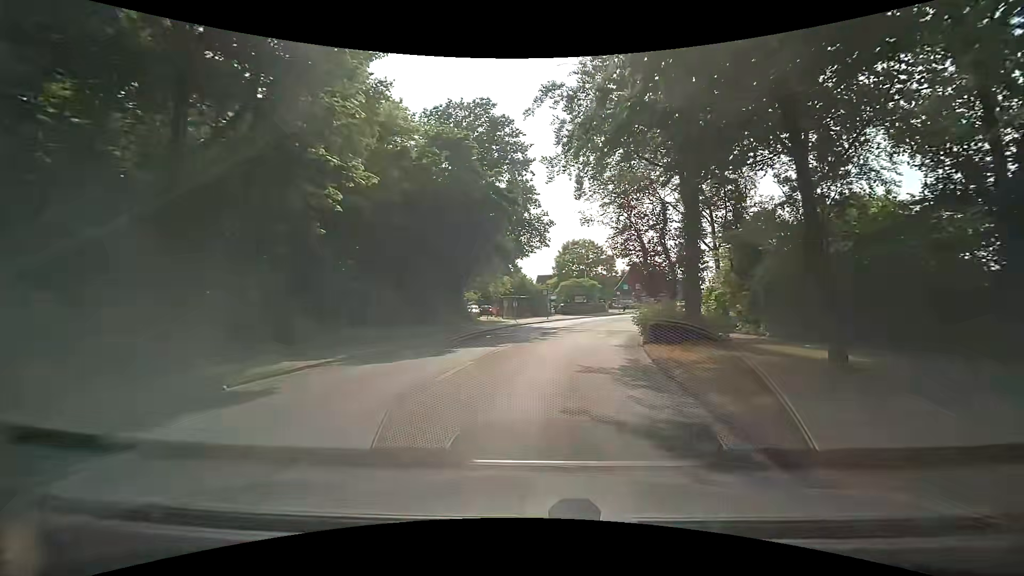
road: tertiary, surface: asphalt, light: Day
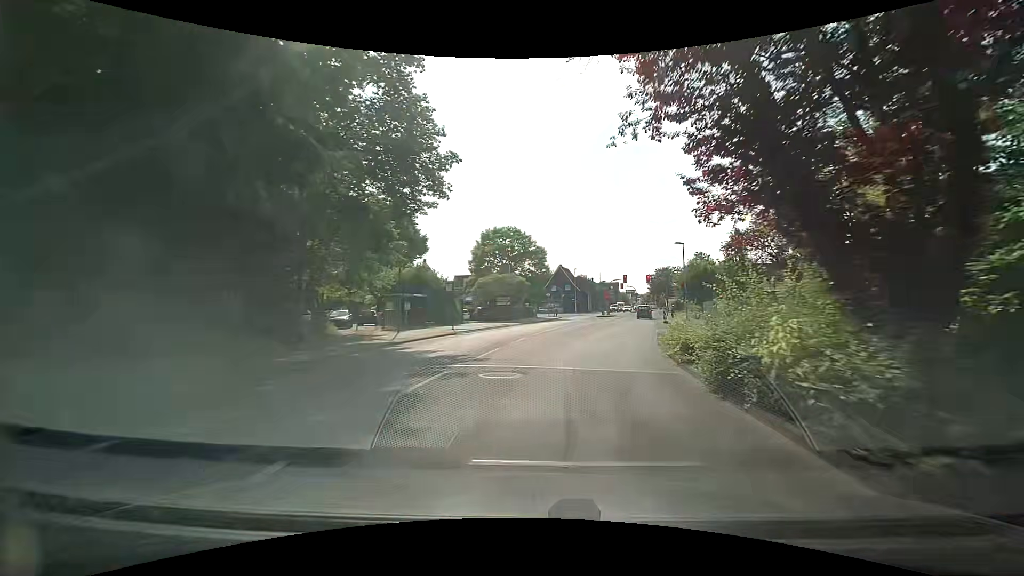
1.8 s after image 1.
(+1.3, +19.6) m; +7°
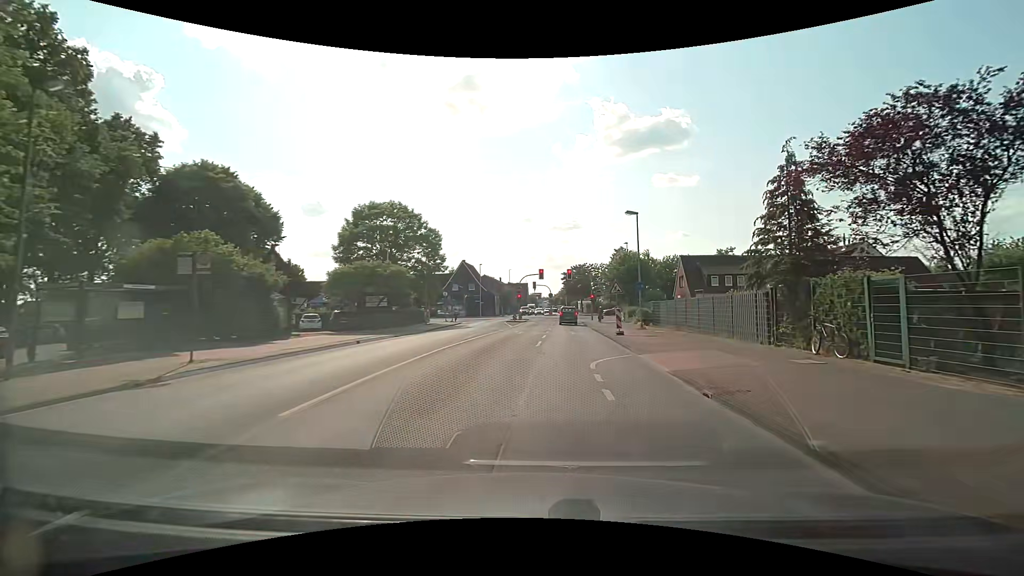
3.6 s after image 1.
(+2.0, +18.3) m; +12°
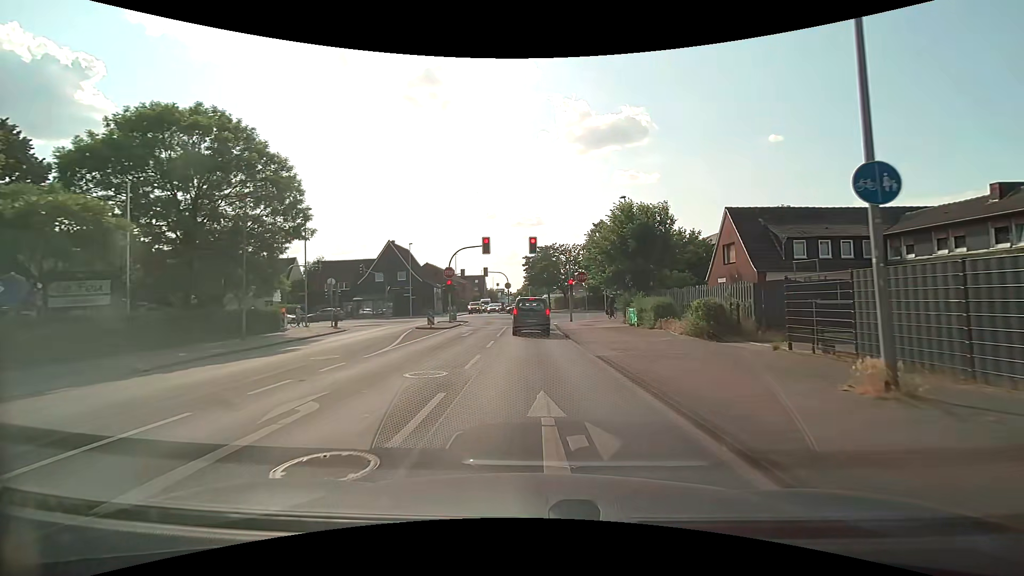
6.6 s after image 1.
(+1.5, +25.9) m; +4°
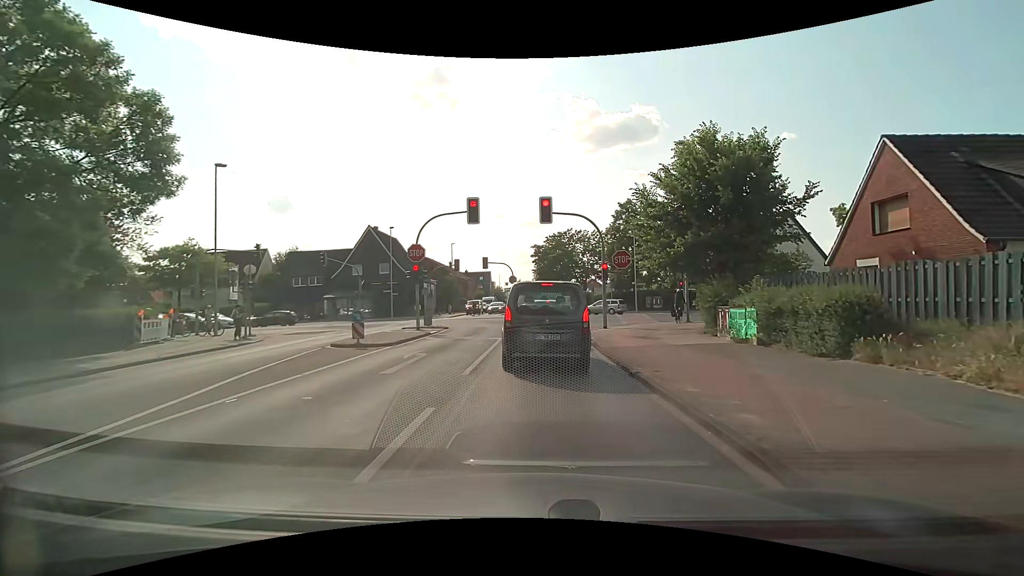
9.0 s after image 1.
(-0.2, +13.3) m; -1°
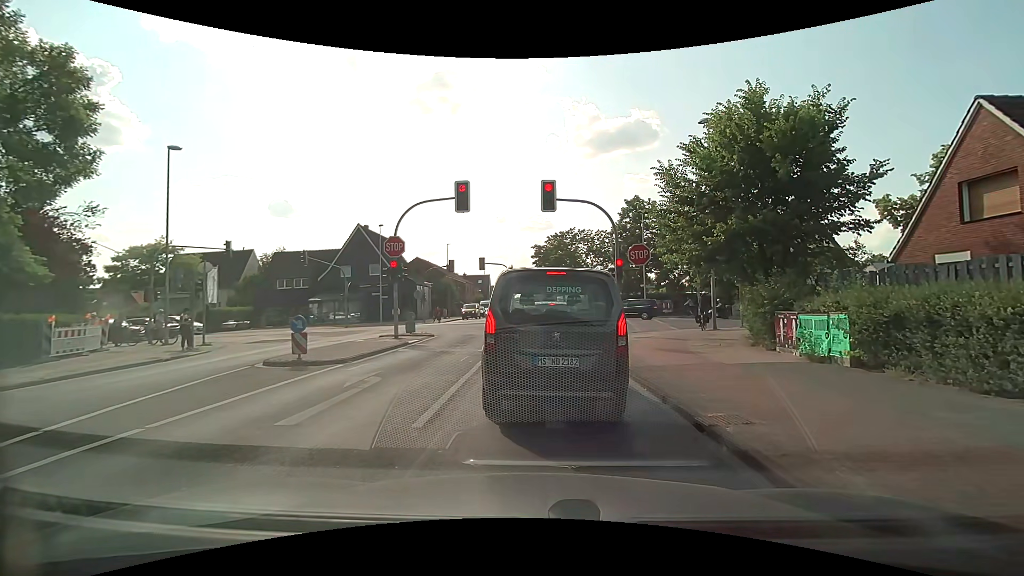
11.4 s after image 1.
(0.0, +3.8) m; +2°
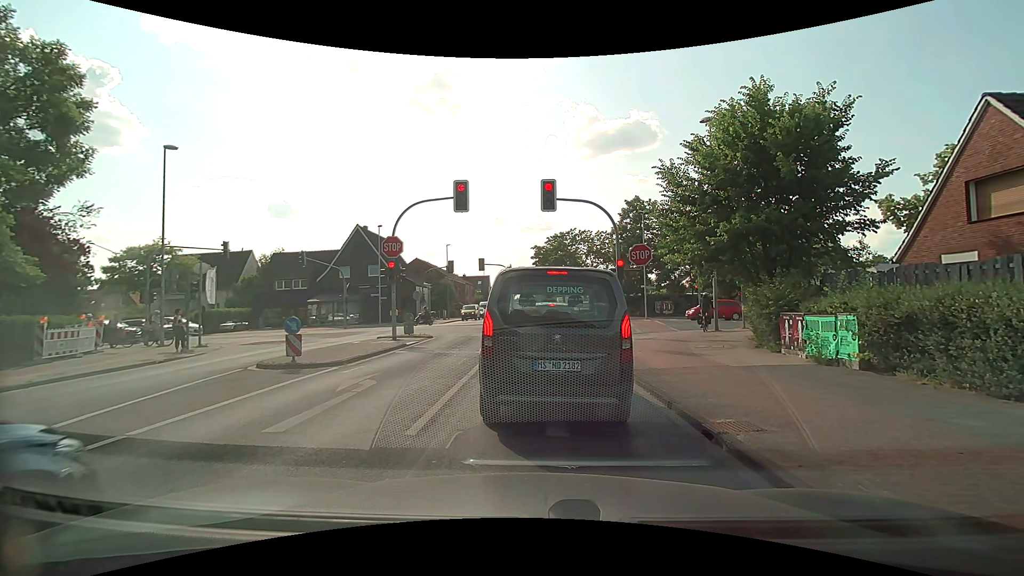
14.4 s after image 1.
(0.0, +0.4) m; 0°
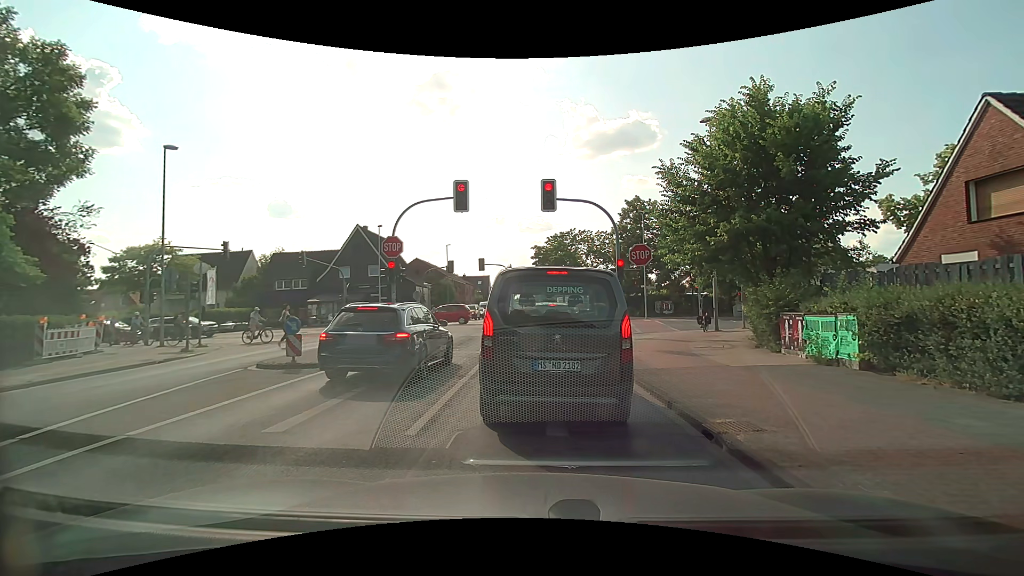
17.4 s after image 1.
(0.0, 0.0) m; 0°
(0, +10) (0, +20) (0, +30) (-1, +40) (-1, +50) (-1, +60) (-2, +70) (-3, +80) (-4, +90) (-5, +100) m
